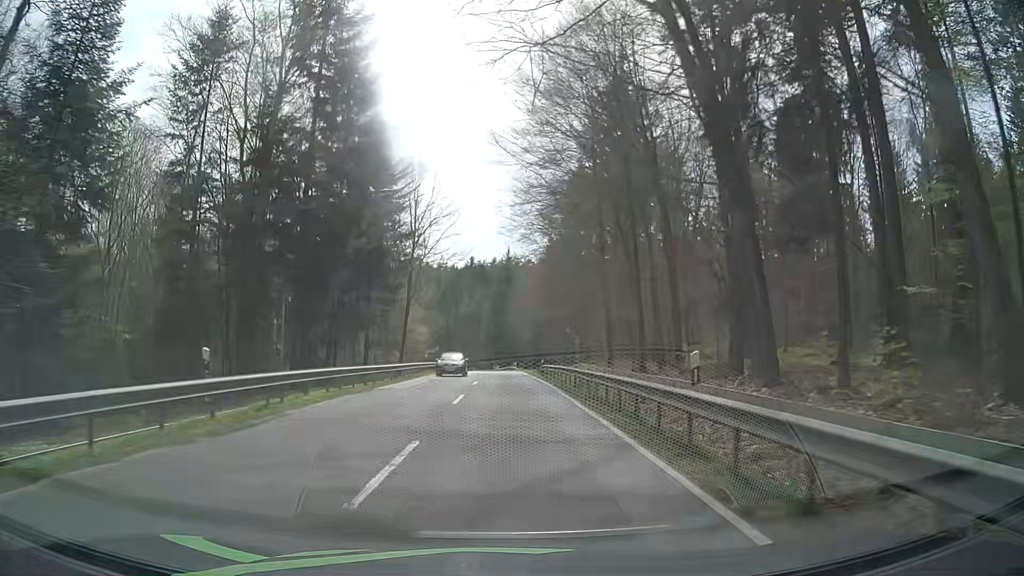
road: secondary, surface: asphalt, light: Day
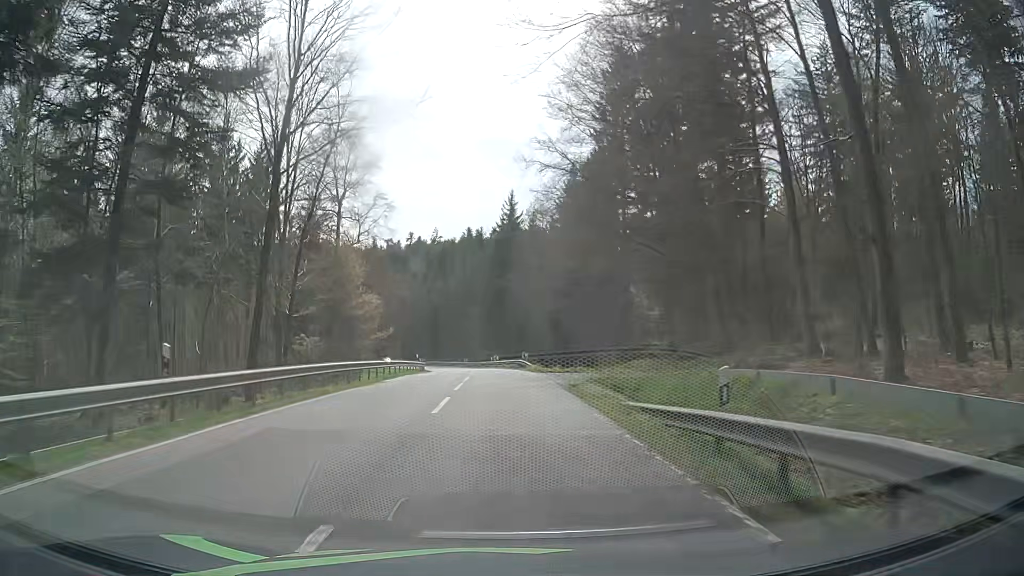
(-0.3, +37.3) m; 0°
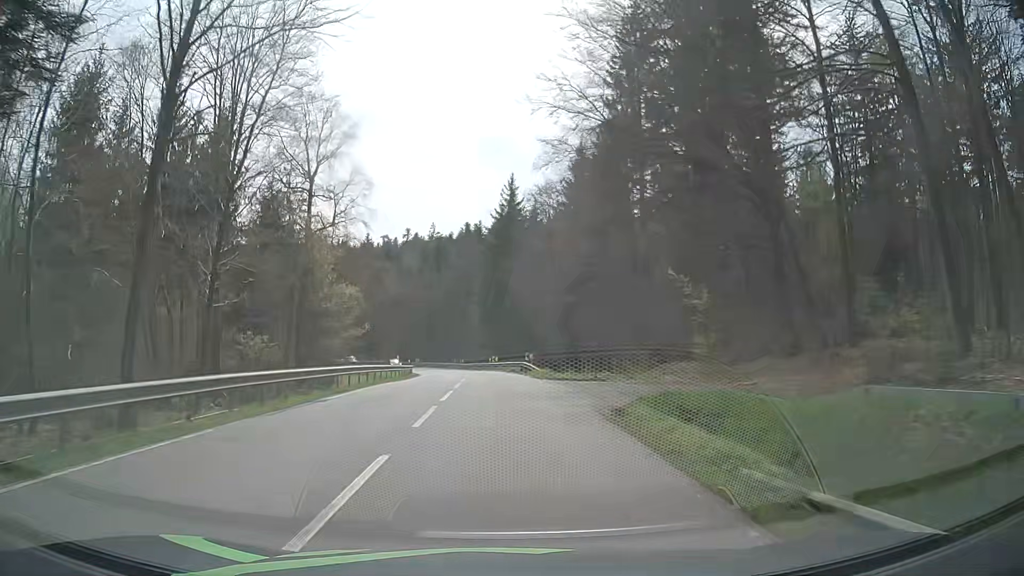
(0.0, +9.1) m; 0°
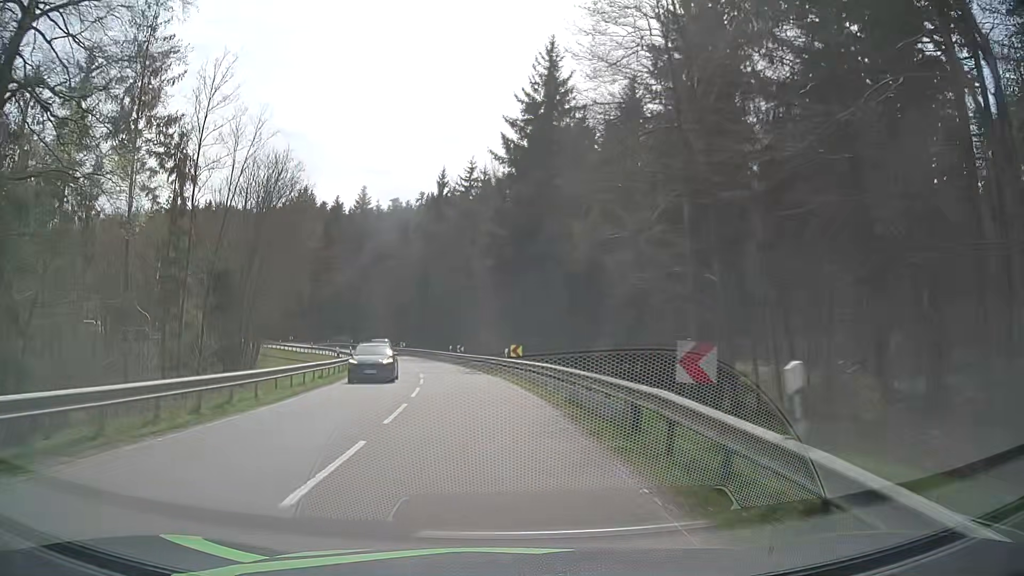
(-0.6, +36.6) m; -3°
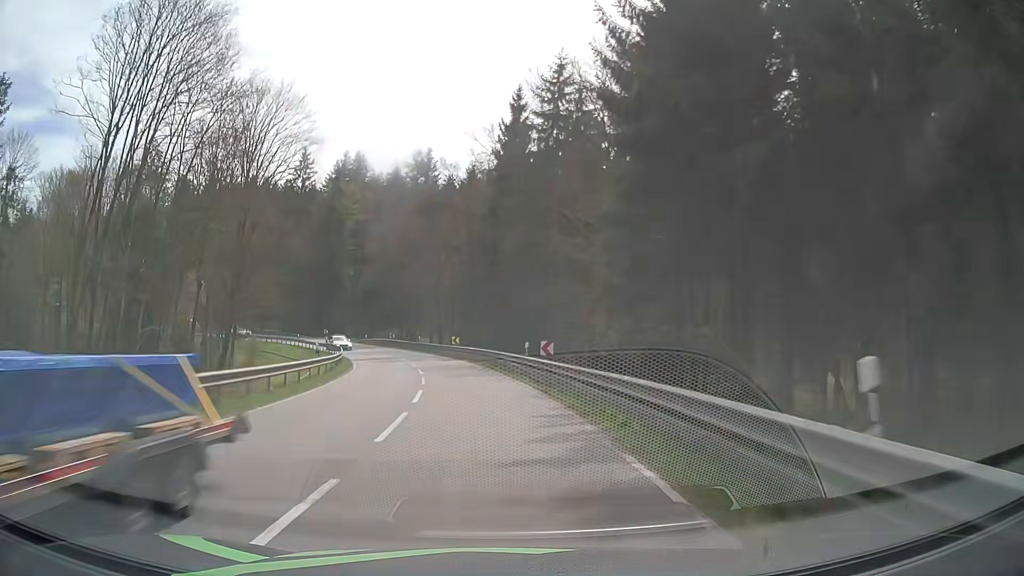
(-1.2, +28.2) m; -7°
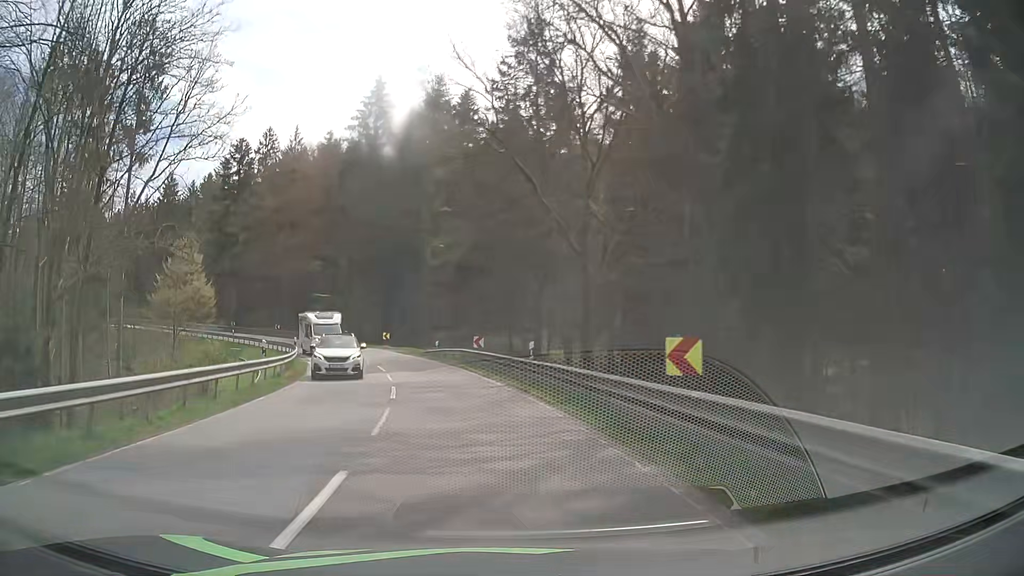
(-3.6, +38.2) m; -11°
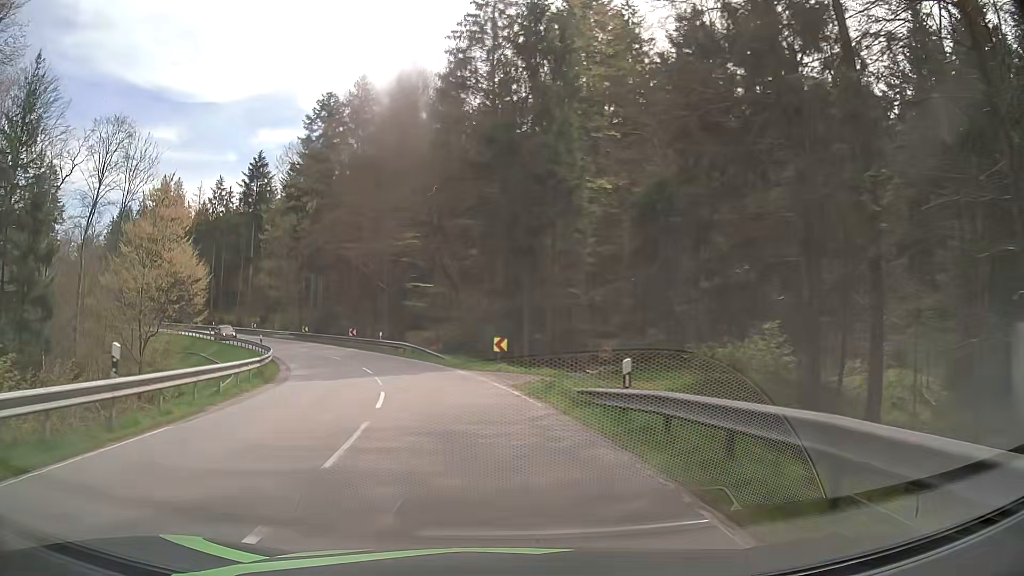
(-3.0, +27.8) m; -13°
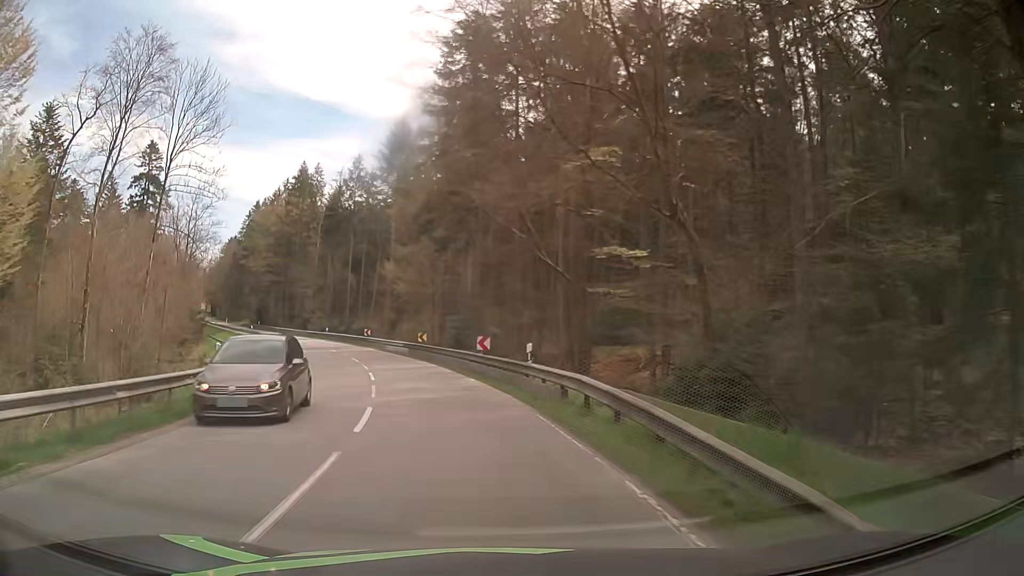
(-3.7, +26.5) m; -16°
(-1, +10) (-2, +20) (-5, +30) (-8, +39) (-12, +48) (-16, +57) (-21, +66) (-25, +75) (-30, +84) (-35, +92) m
